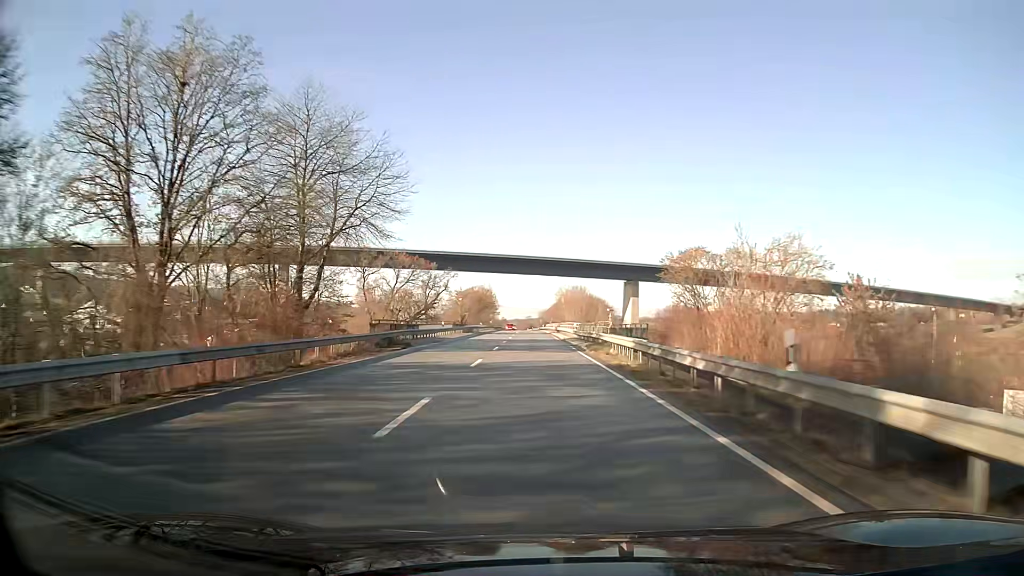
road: unclassified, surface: asphalt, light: Day
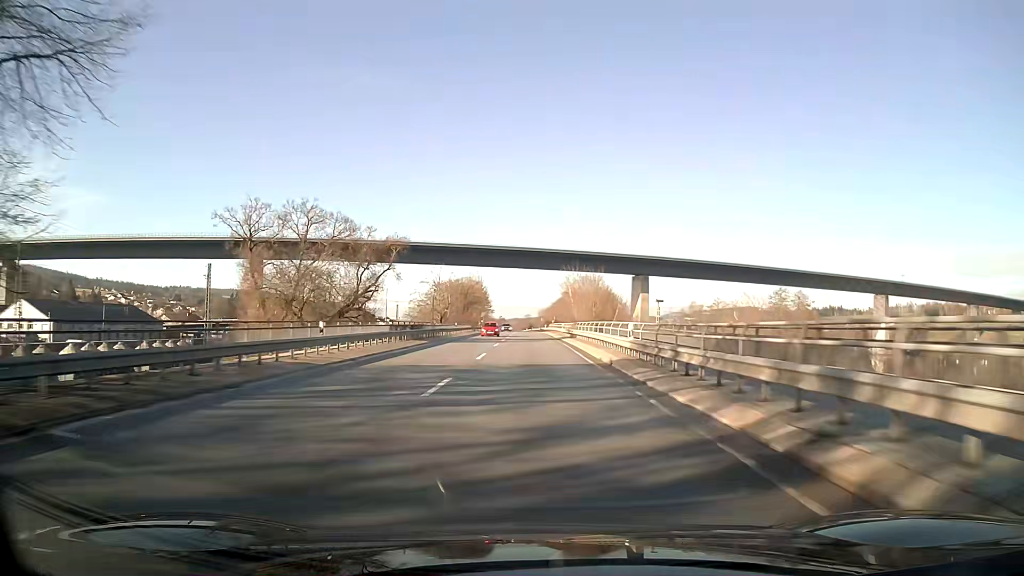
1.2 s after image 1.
(0.0, +32.0) m; 0°
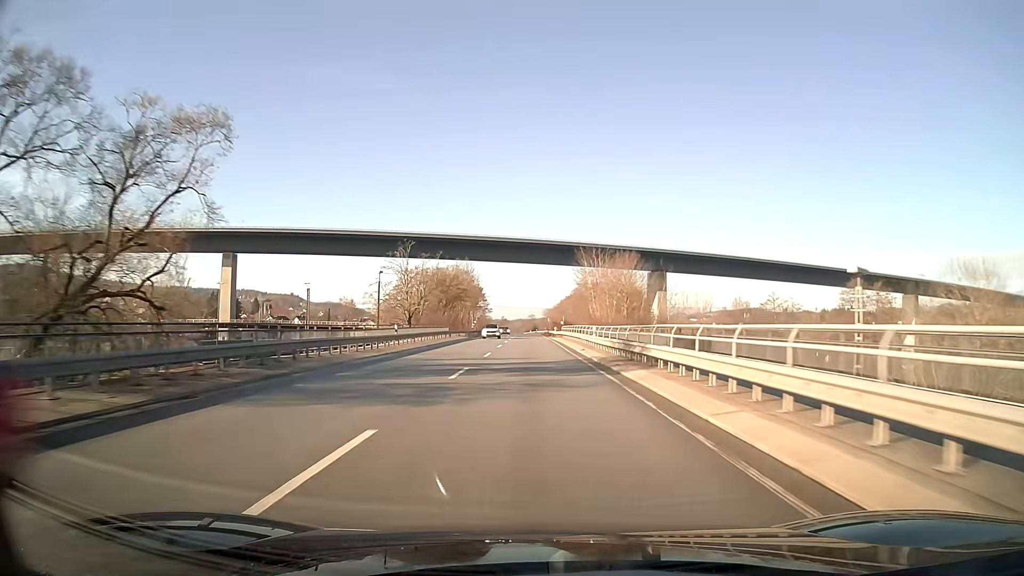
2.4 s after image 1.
(-0.1, +32.0) m; 0°
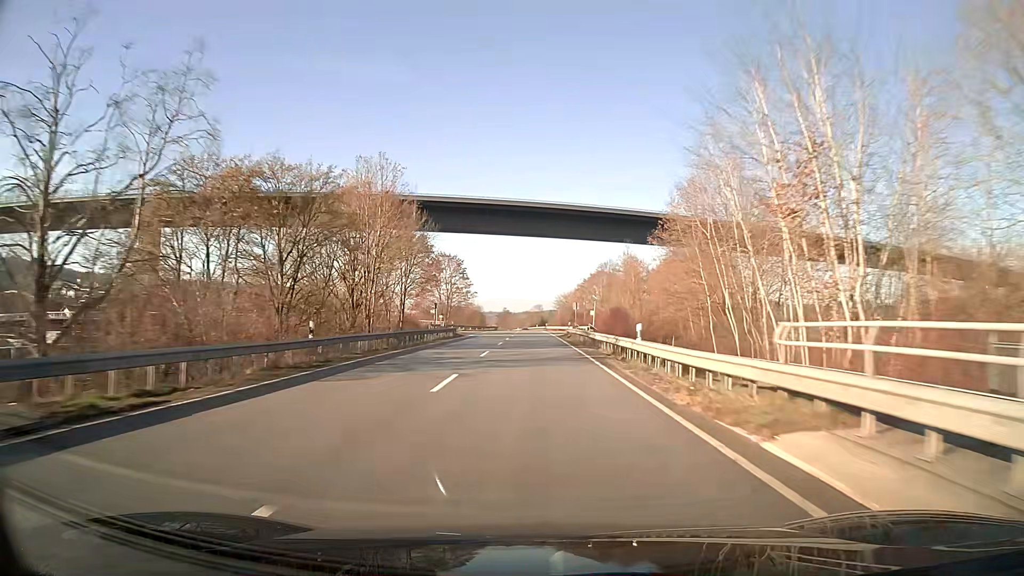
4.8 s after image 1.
(-0.4, +64.1) m; -1°
